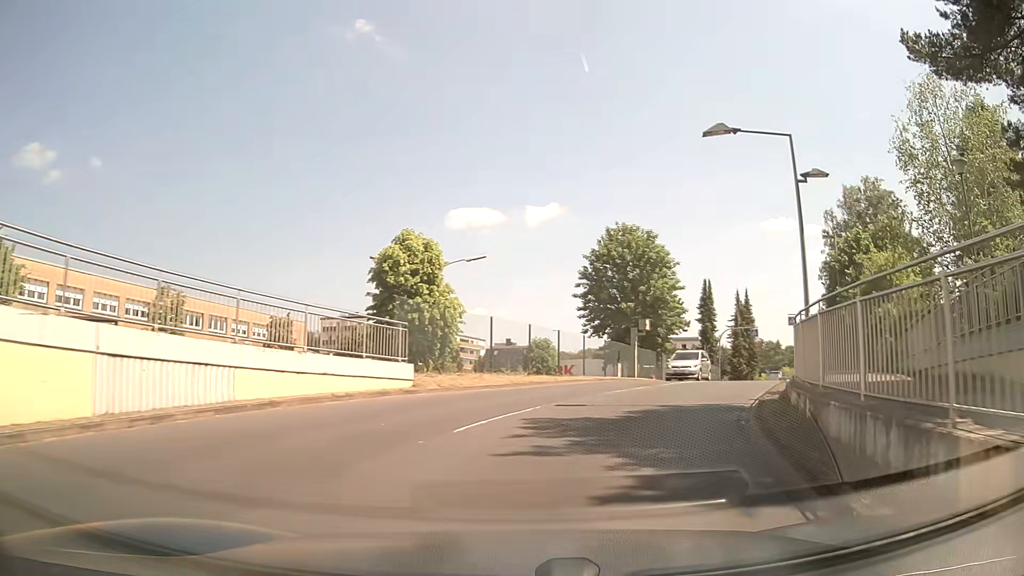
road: residential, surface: asphalt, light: Day
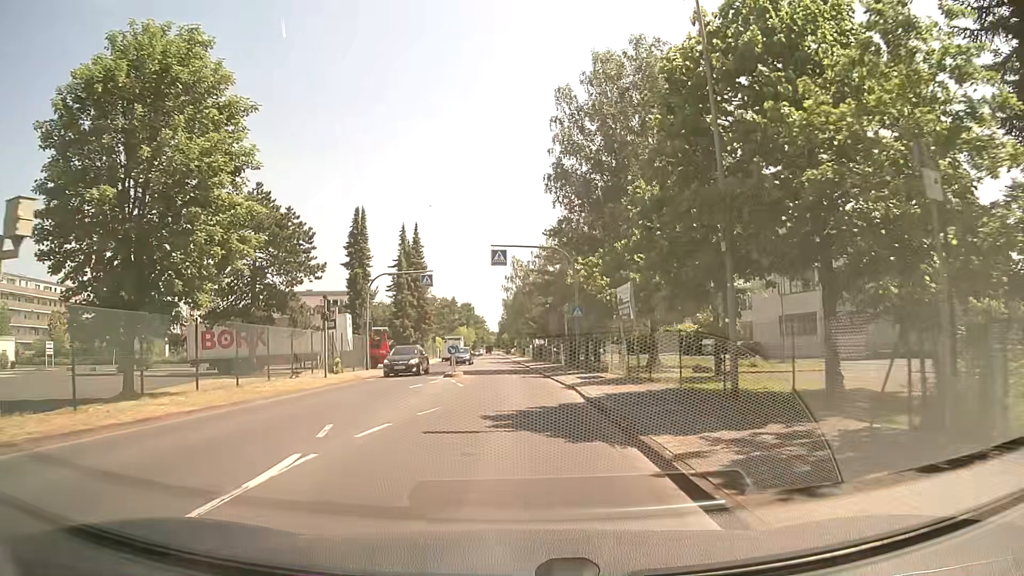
(+8.6, +25.9) m; +28°
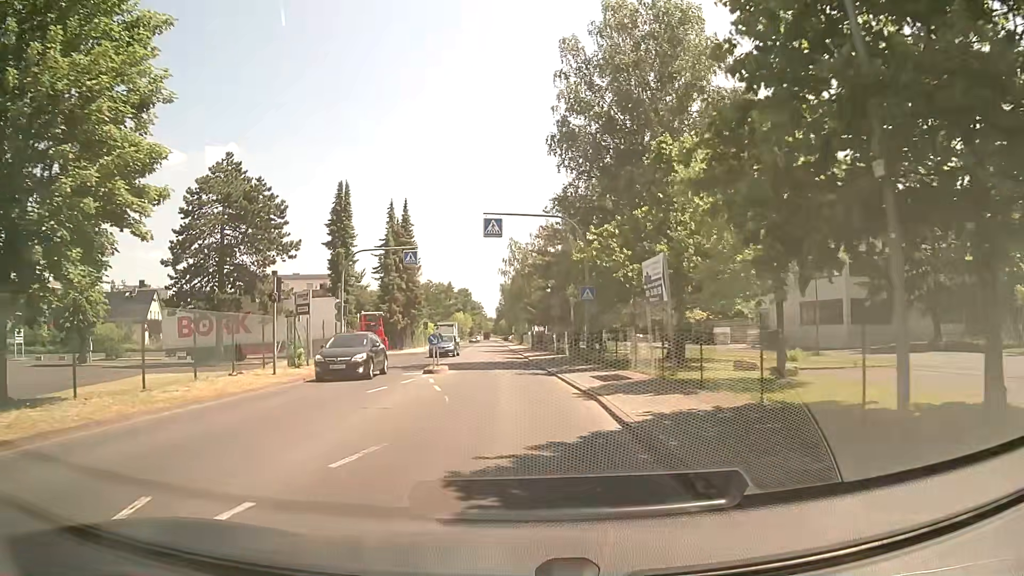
(0.0, +5.6) m; +1°
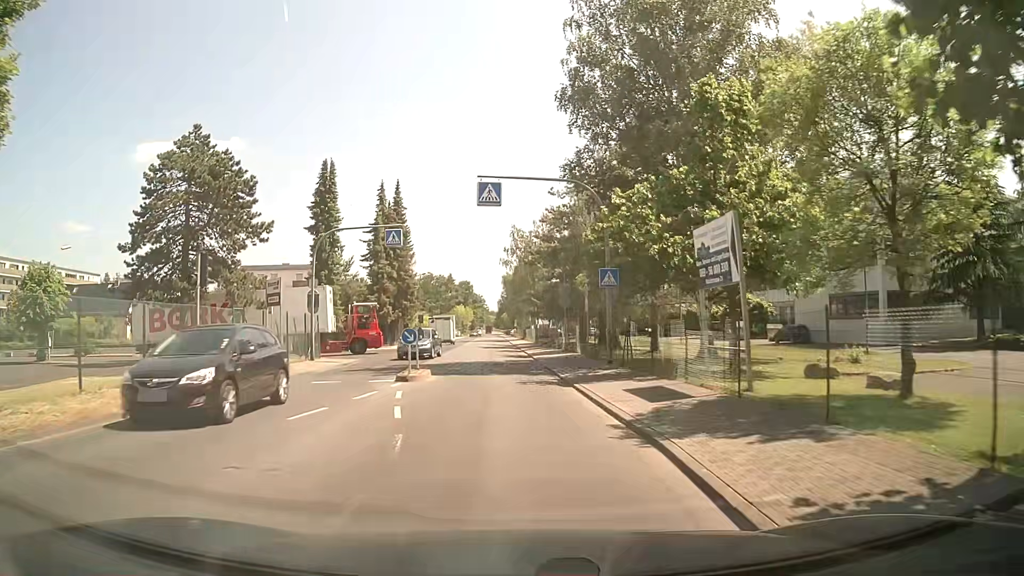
(0.0, +5.7) m; 0°
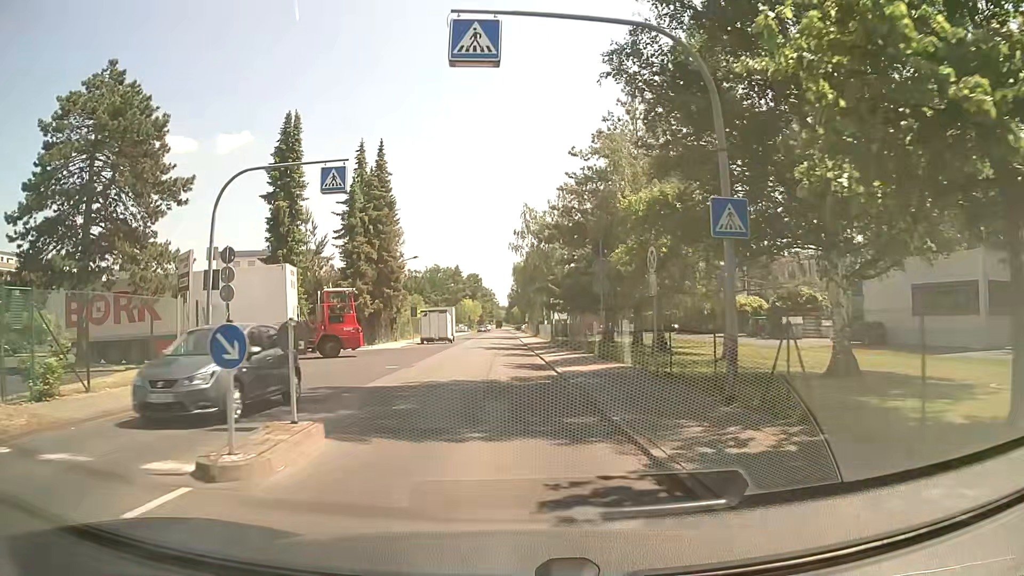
(-0.2, +11.7) m; -2°
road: unclassified
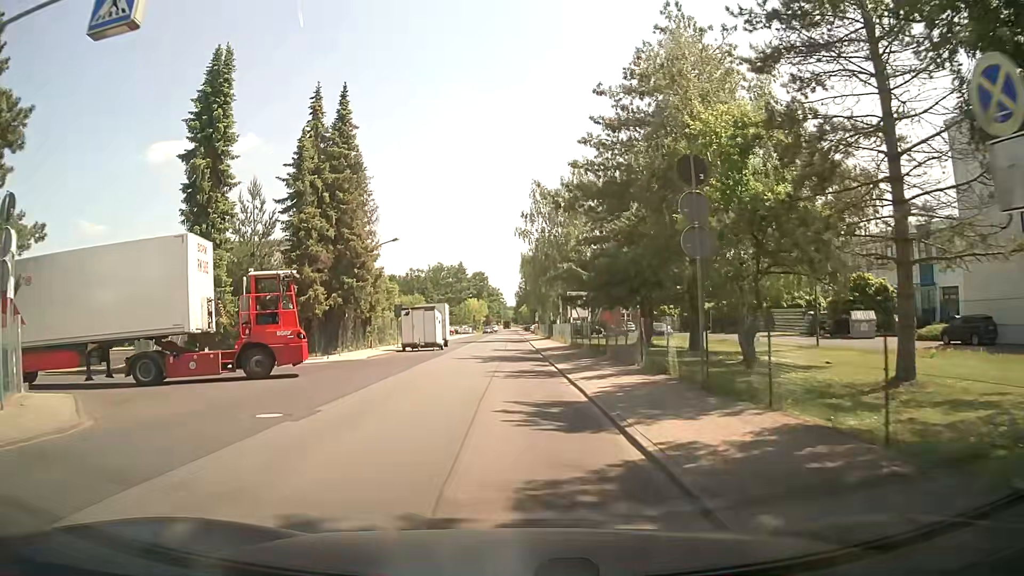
(-0.1, +12.0) m; 0°
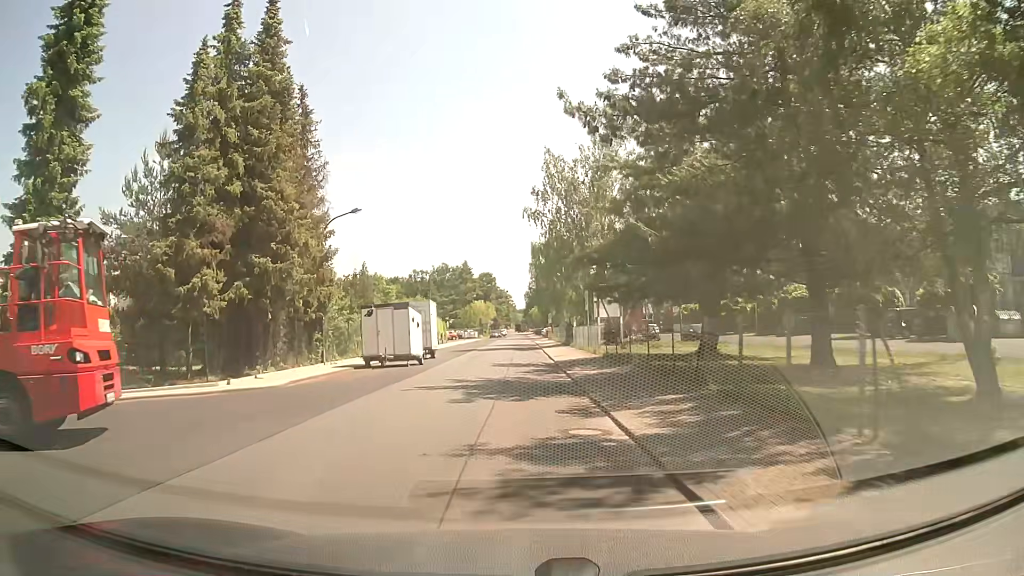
(-0.1, +12.2) m; -2°
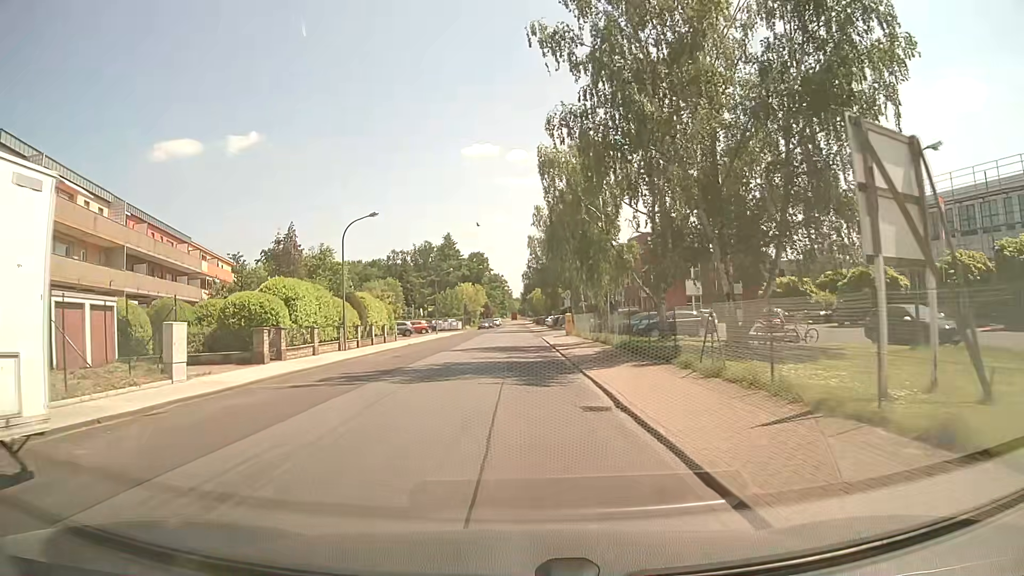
(+0.3, +31.4) m; +1°
(0, +10) (0, +20) (0, +30) (0, +40) (0, +50) (0, +60) (0, +70) (0, +80) (0, +90) (0, +100) m
